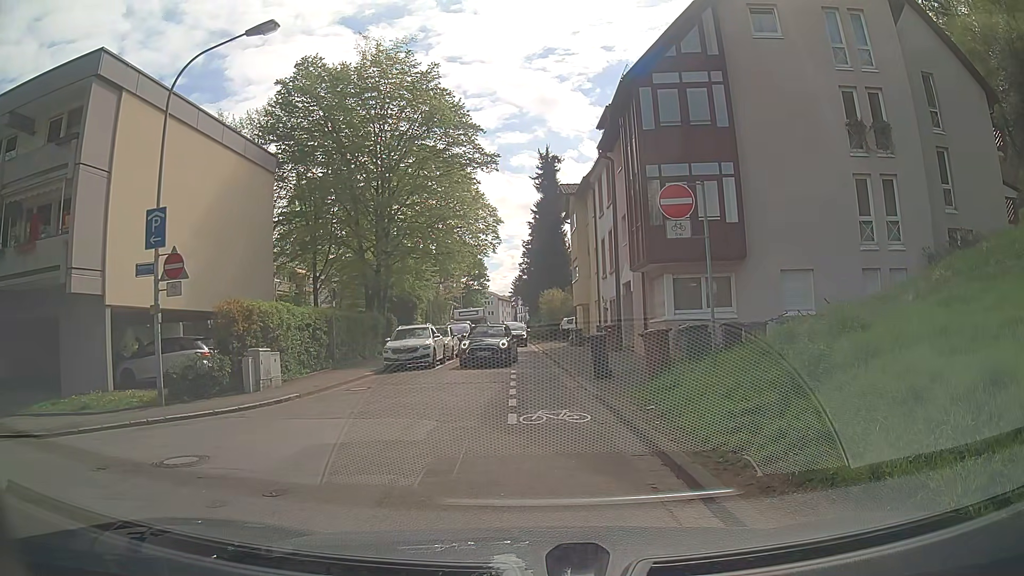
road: unclassified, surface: asphalt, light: Day
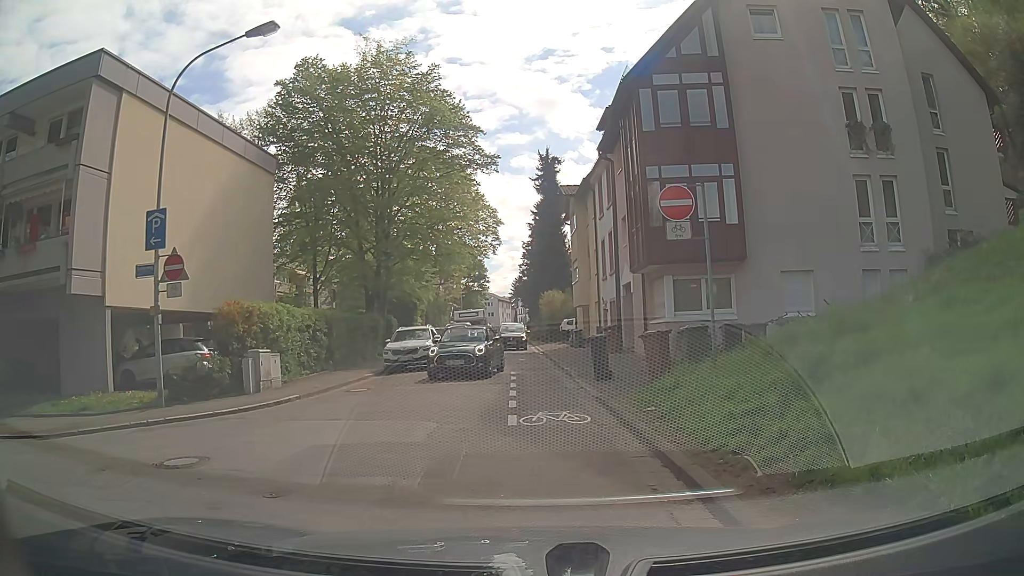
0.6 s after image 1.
(0.0, 0.0) m; 0°
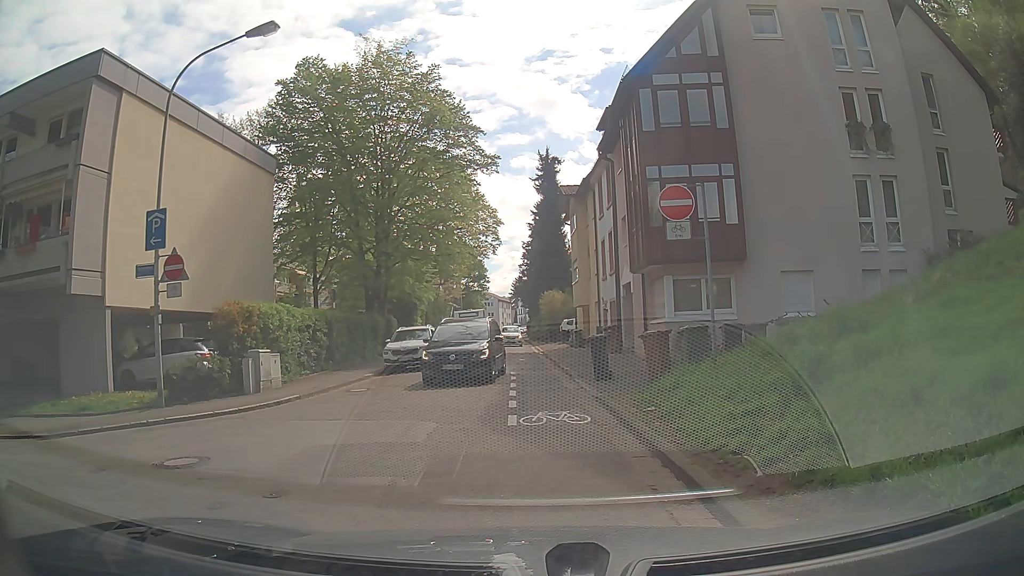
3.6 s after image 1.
(0.0, +0.1) m; 0°
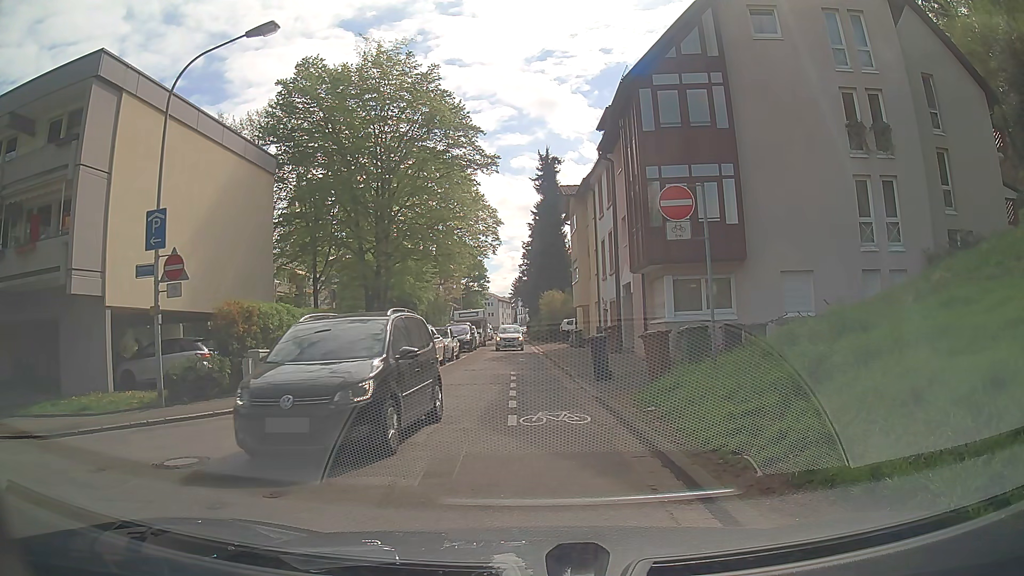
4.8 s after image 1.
(0.0, 0.0) m; 0°
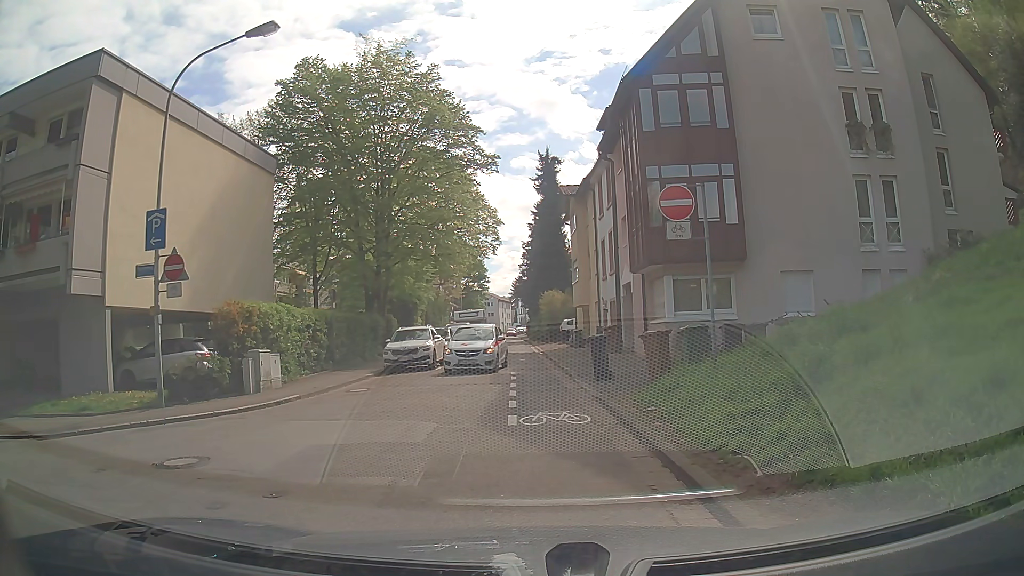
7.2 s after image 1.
(0.0, 0.0) m; 0°
